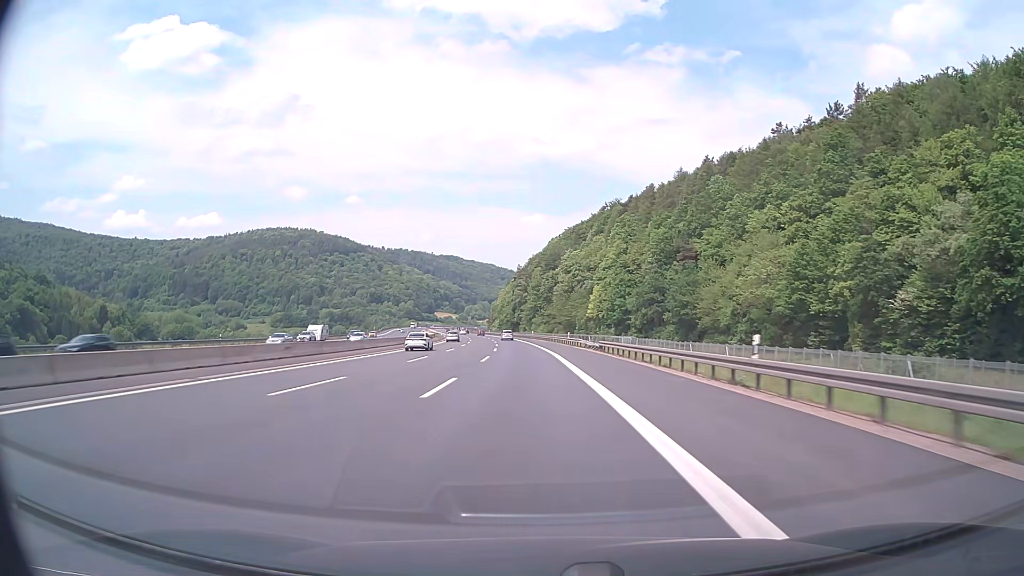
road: motorway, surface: asphalt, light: Day
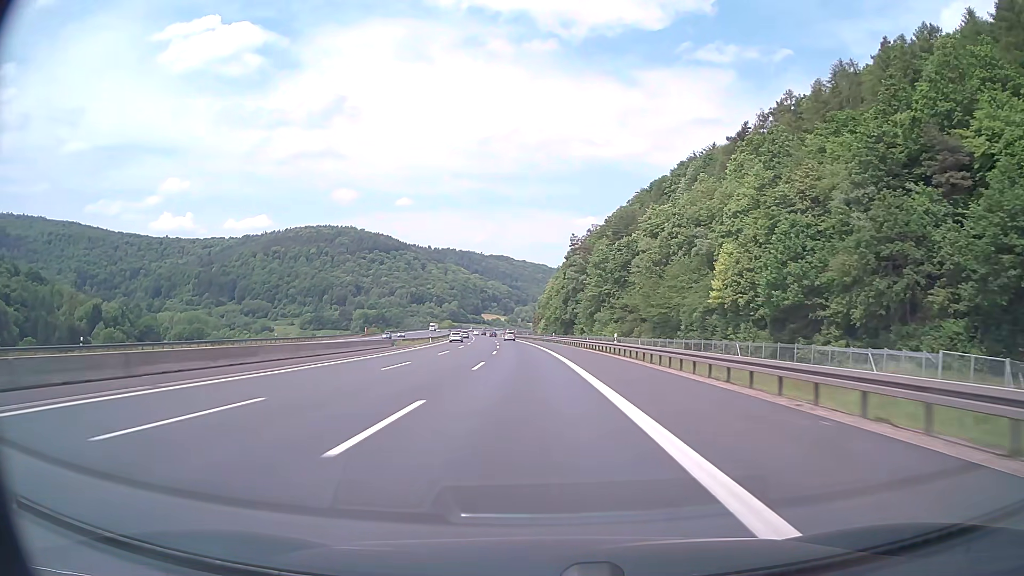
(-3.2, +78.5) m; -5°
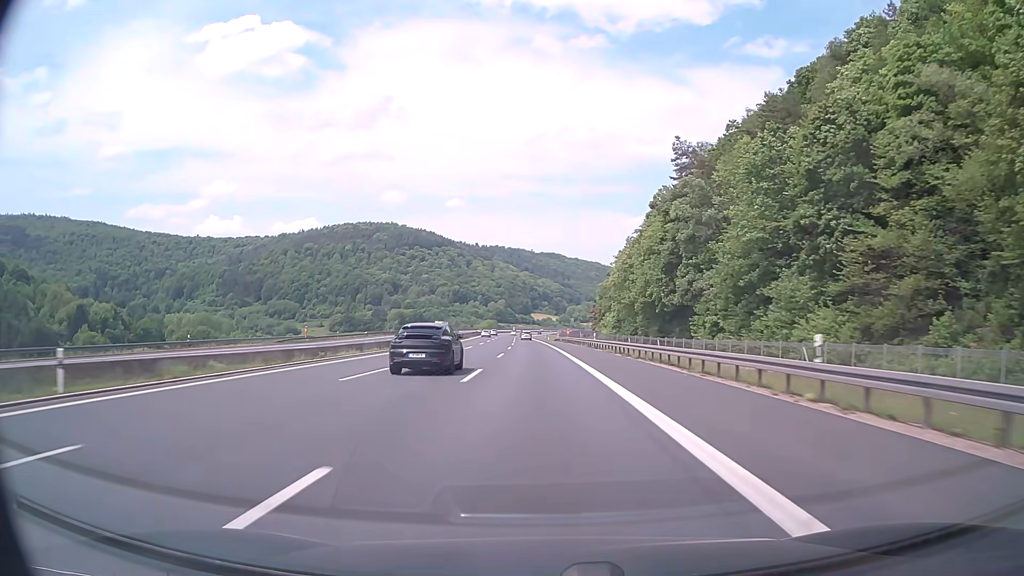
(-3.1, +78.8) m; -4°
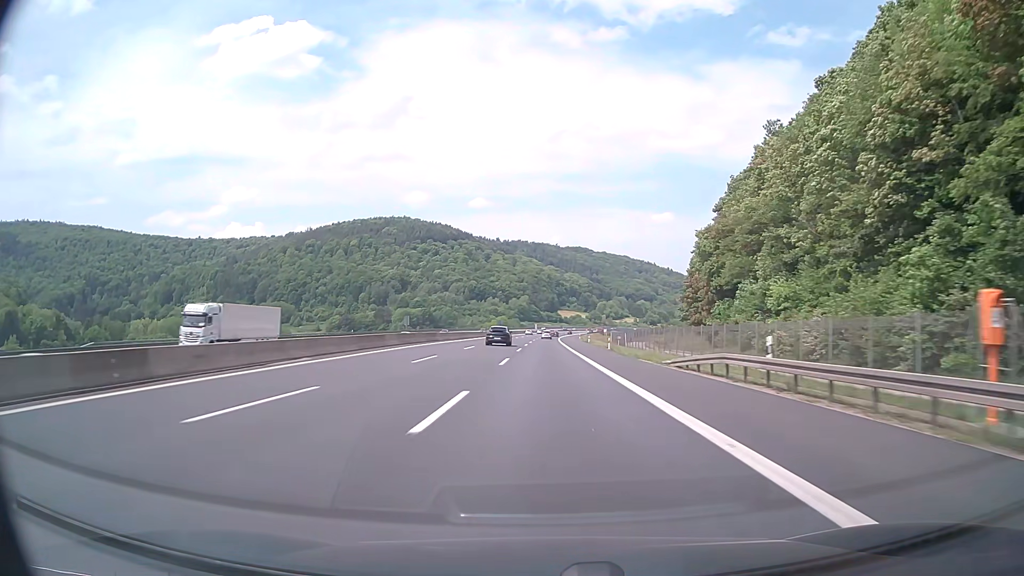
(-2.6, +99.2) m; -2°
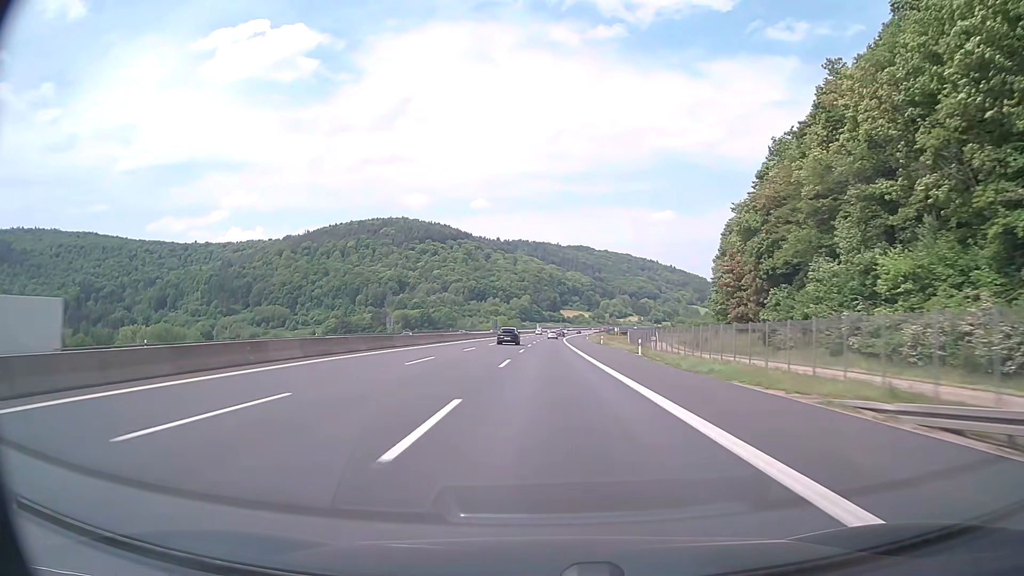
(0.0, +19.9) m; 0°
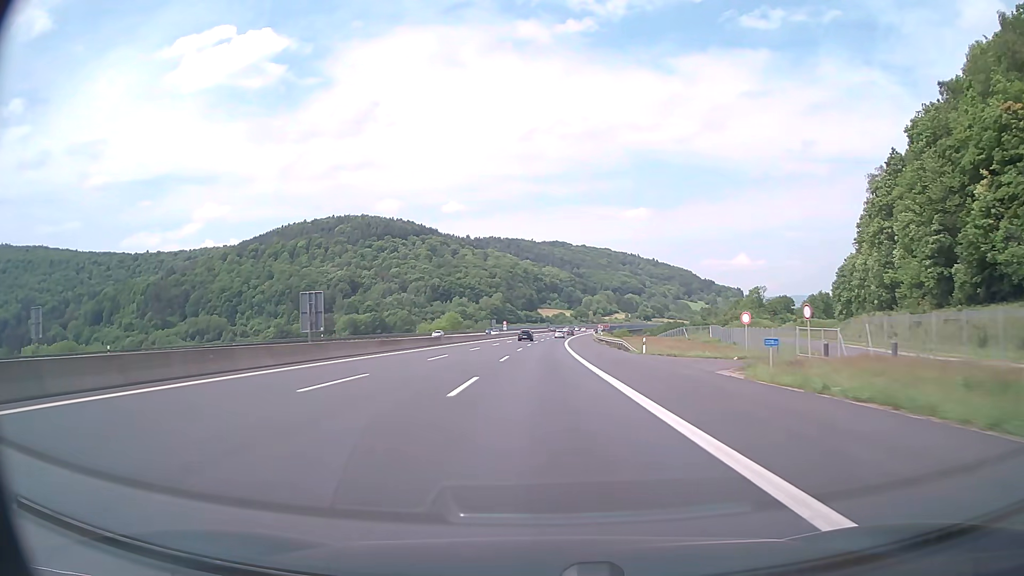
(+1.0, +100.1) m; +2°
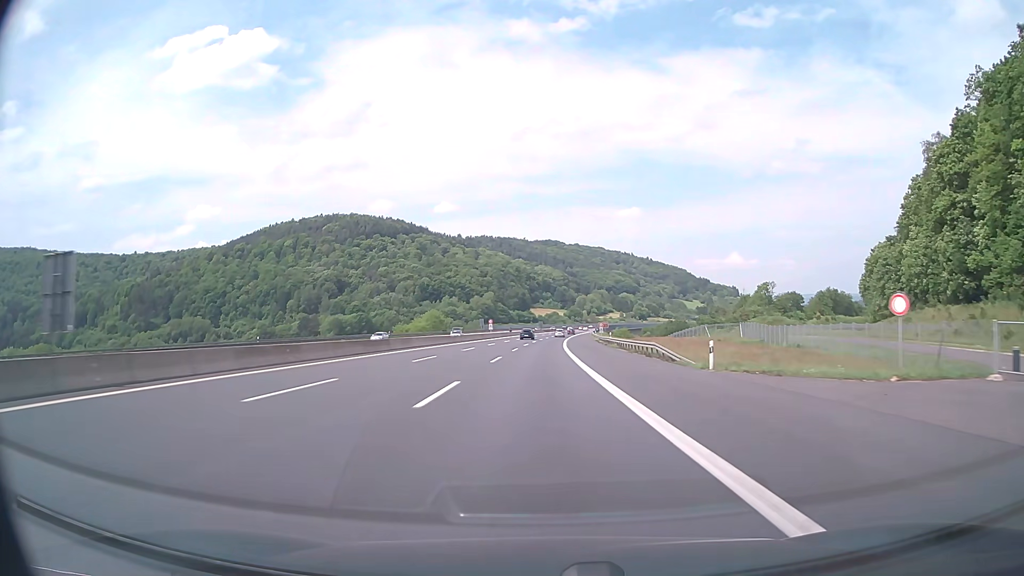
(+0.1, +20.1) m; +1°
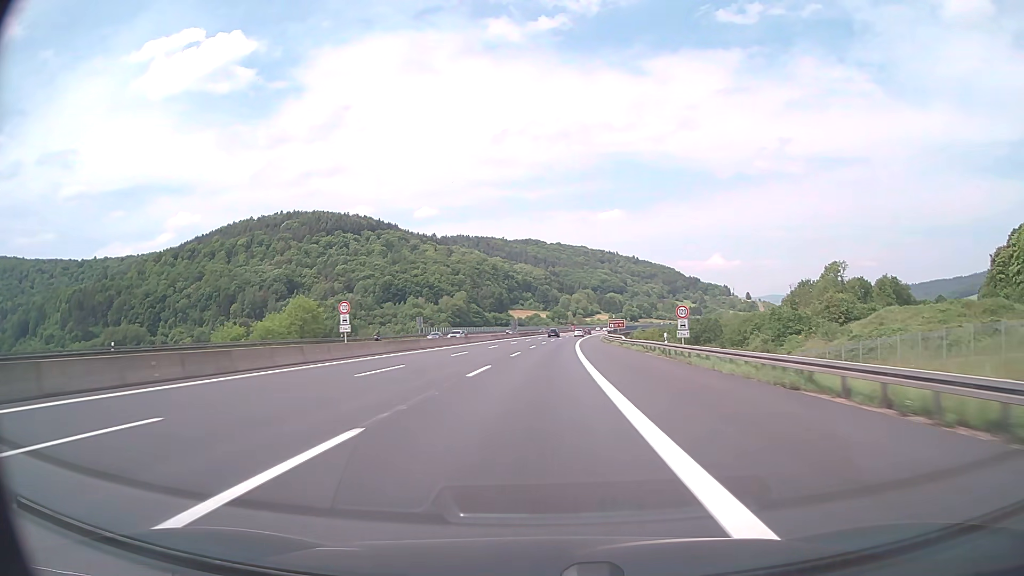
(+1.3, +80.7) m; +2°
(0, +10) (0, +20) (0, +30) (+1, +40) (+1, +50) (+1, +60) (+2, +70) (+2, +80) (+3, +90) (+4, +100) m
